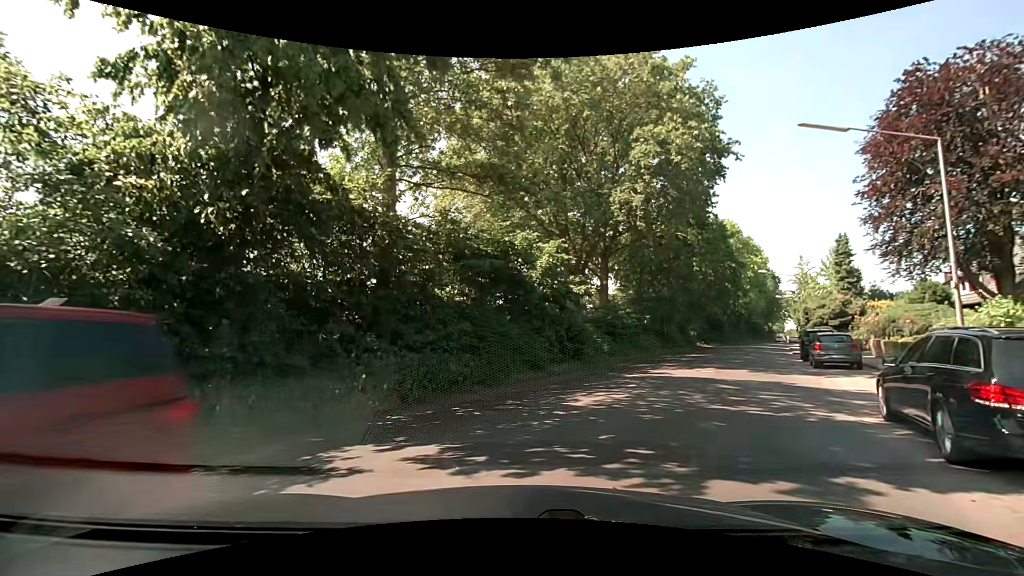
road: unclassified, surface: asphalt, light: Day
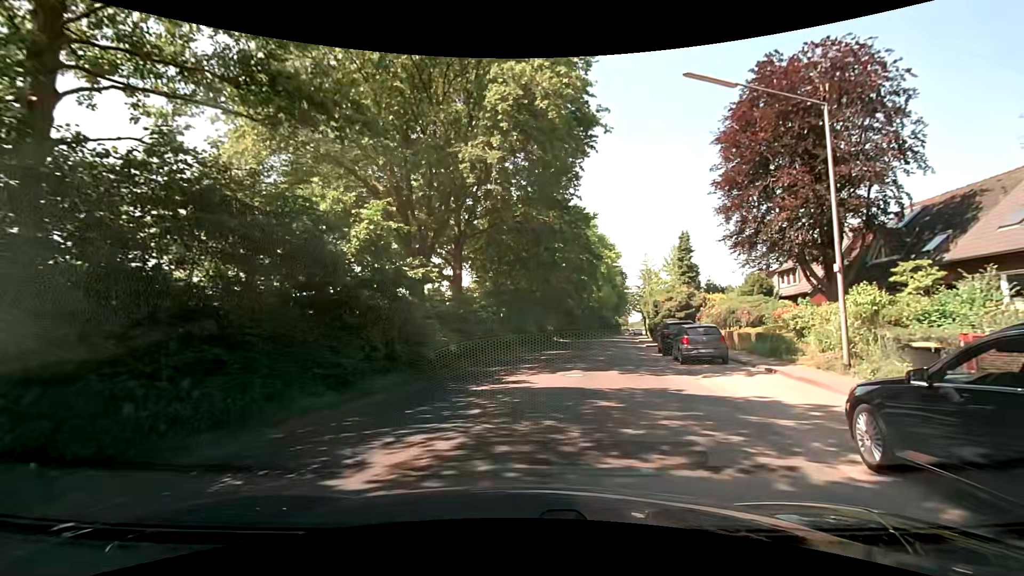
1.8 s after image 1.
(+0.7, +4.7) m; +16°
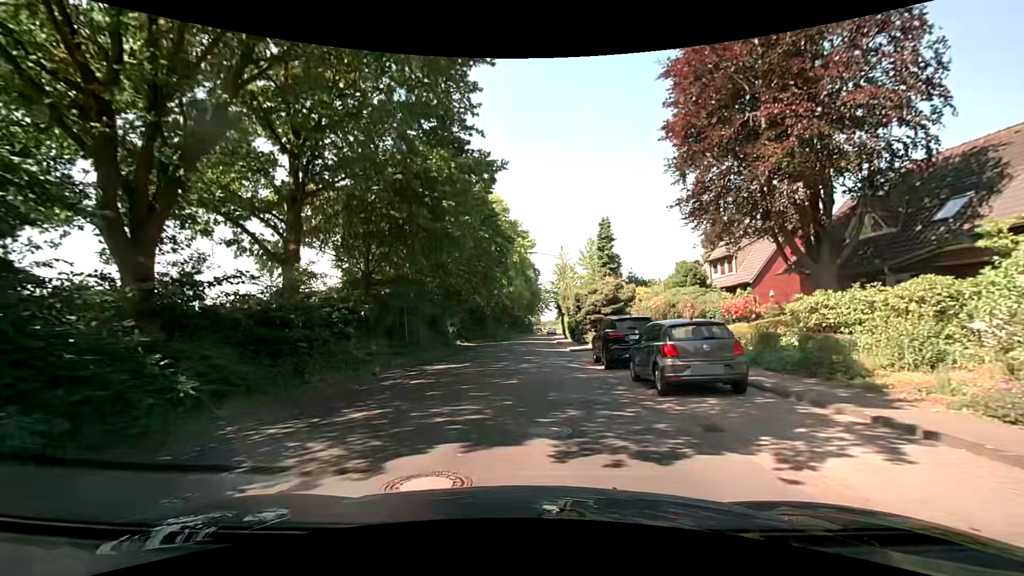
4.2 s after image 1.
(+1.0, +9.6) m; +9°
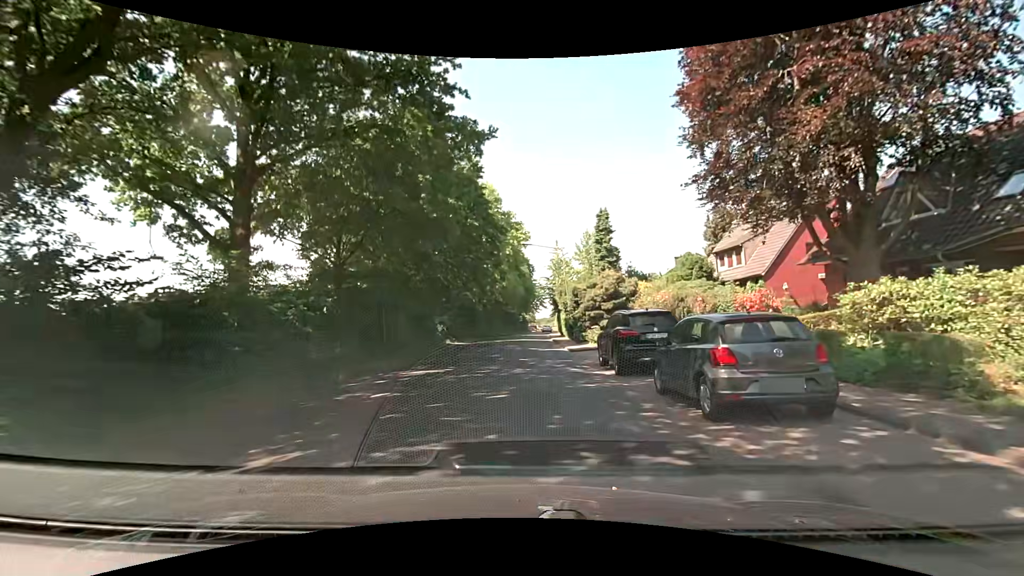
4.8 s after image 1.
(+0.1, +3.0) m; +1°
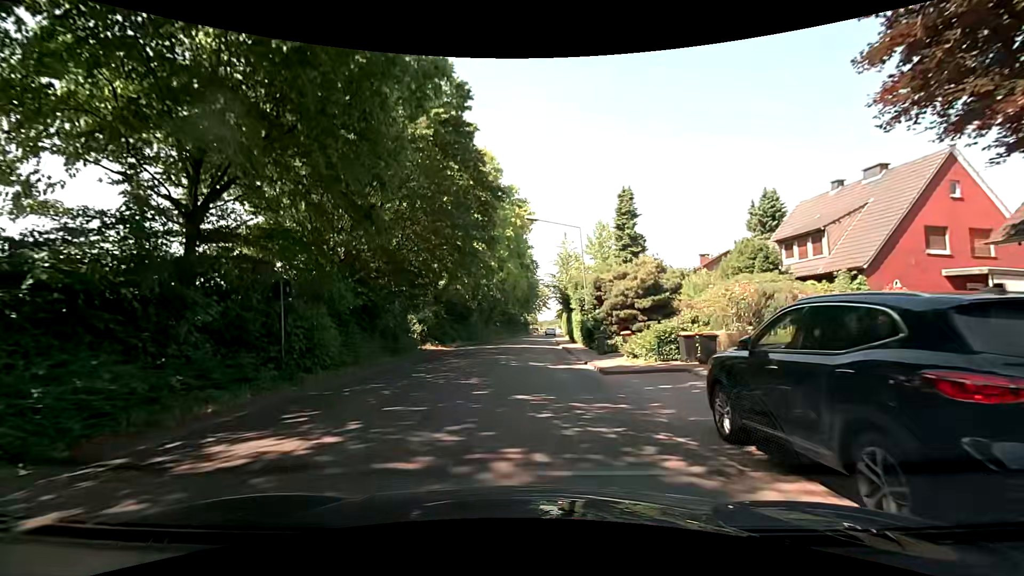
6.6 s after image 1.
(0.0, +9.7) m; +2°
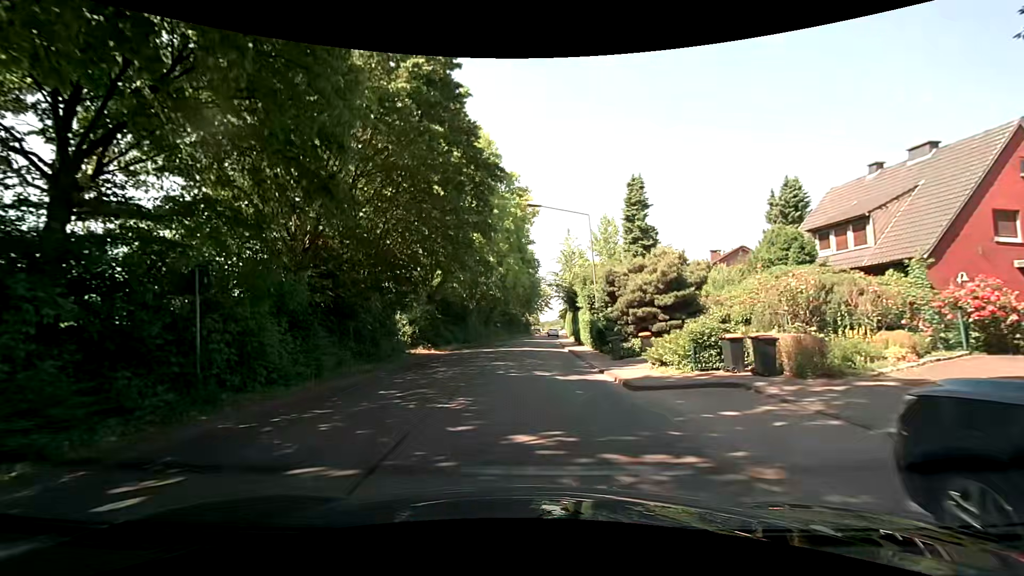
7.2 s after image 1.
(-0.1, +3.4) m; -2°
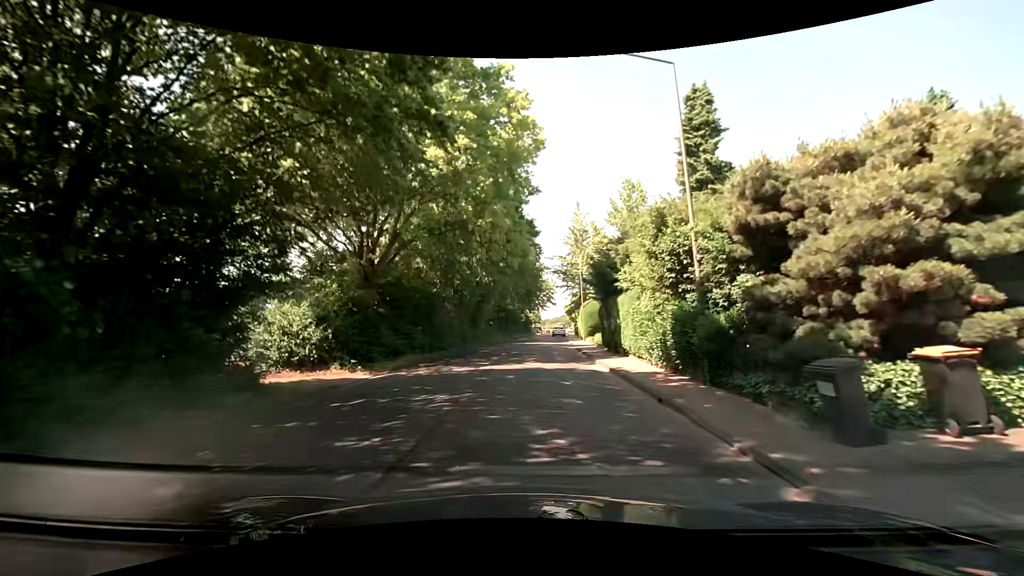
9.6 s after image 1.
(-0.1, +14.6) m; 0°
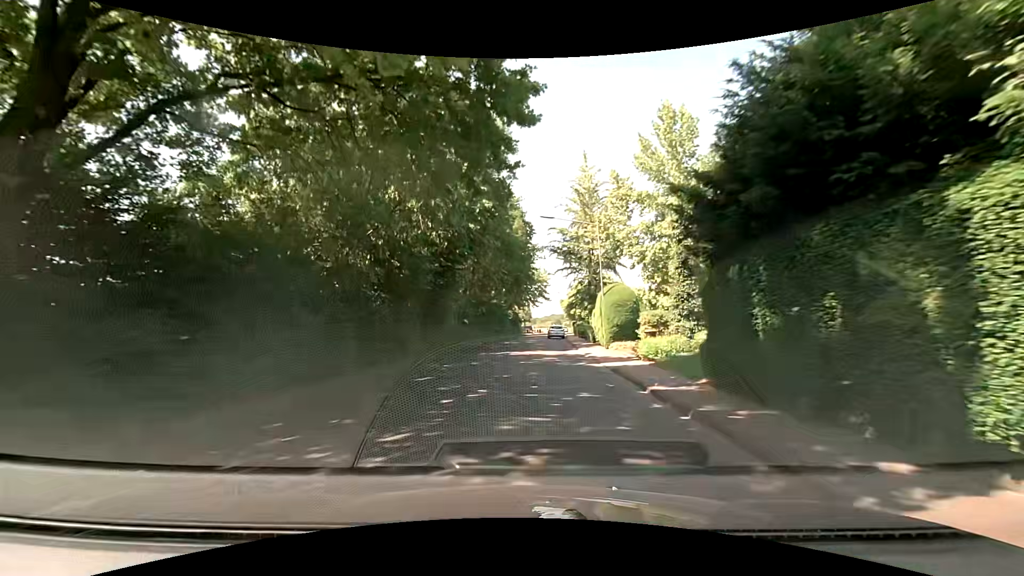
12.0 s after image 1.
(0.0, +15.9) m; +3°
(0, +10) (-1, +20) (-1, +30) (-1, +40) (-2, +50) (-1, +60) (0, +70) (+1, +80) (+2, +90) (+3, +100) m
